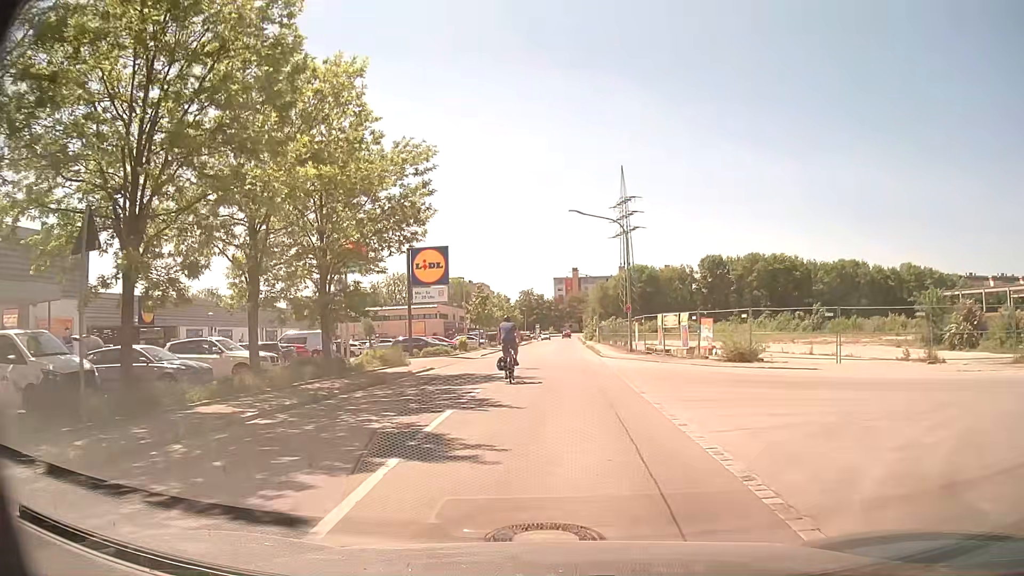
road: residential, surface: asphalt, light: Day
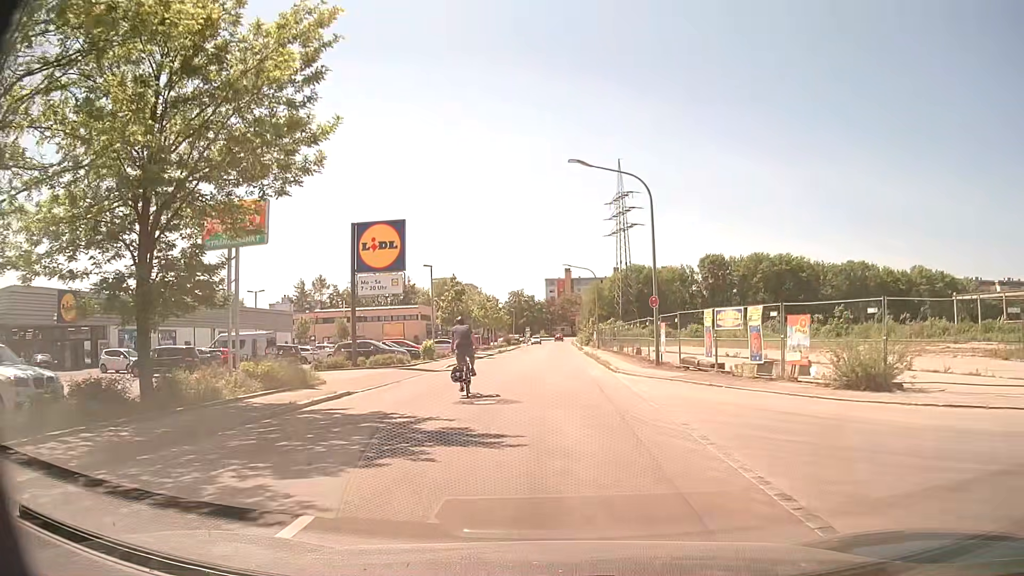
(+0.1, +11.3) m; +1°
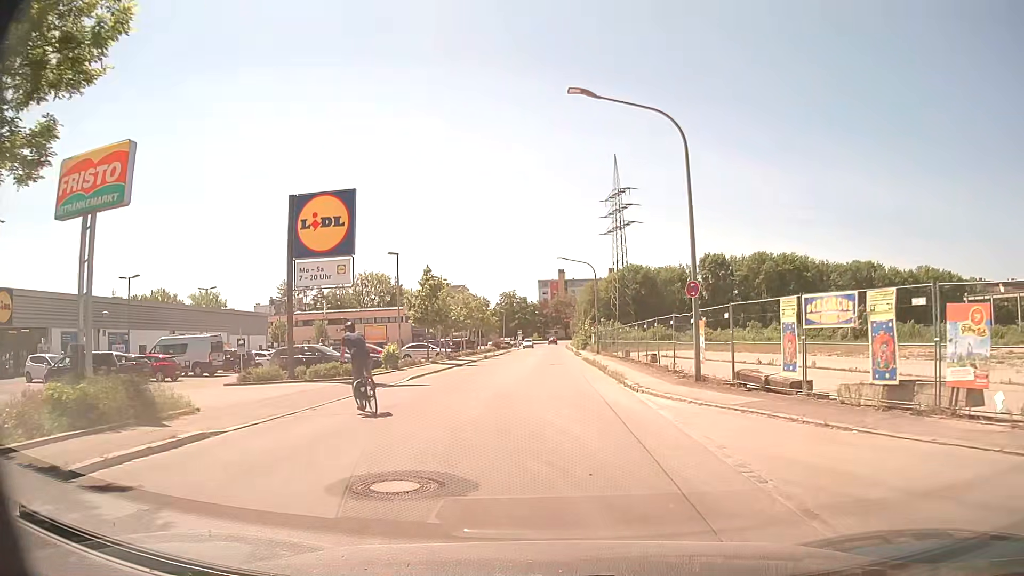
(+0.1, +7.8) m; +1°
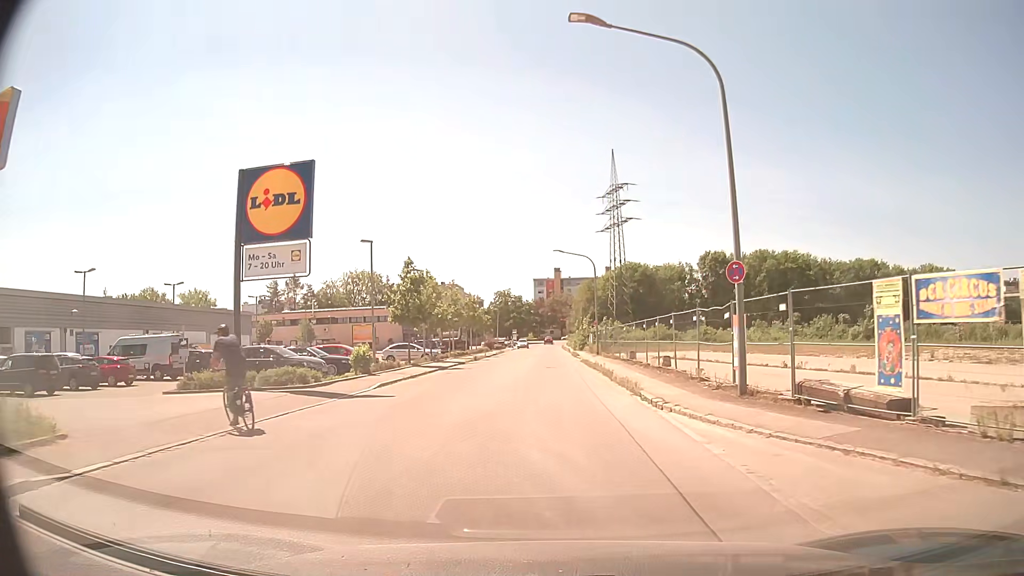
(0.0, +4.5) m; 0°
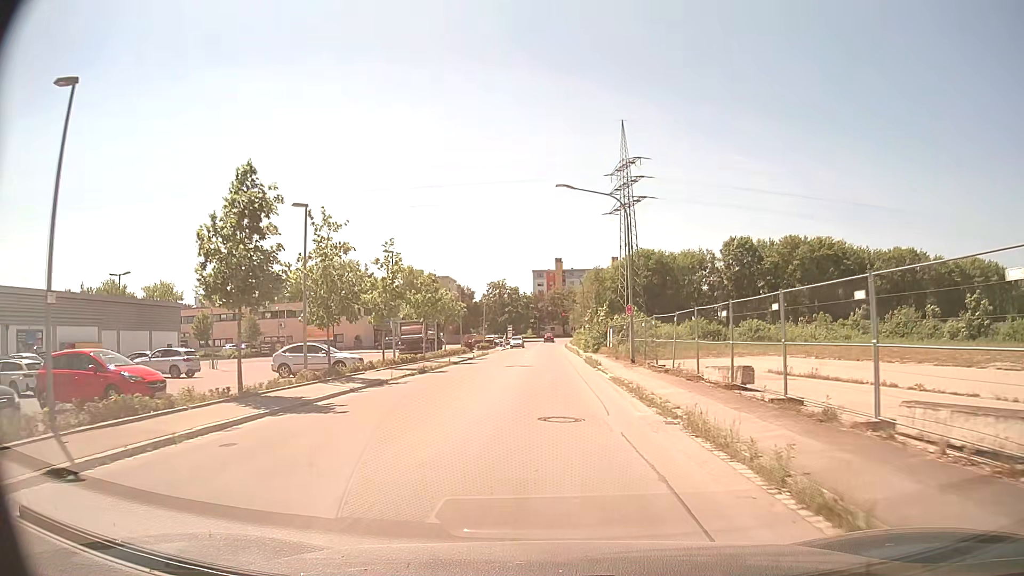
(+0.3, +21.2) m; +1°
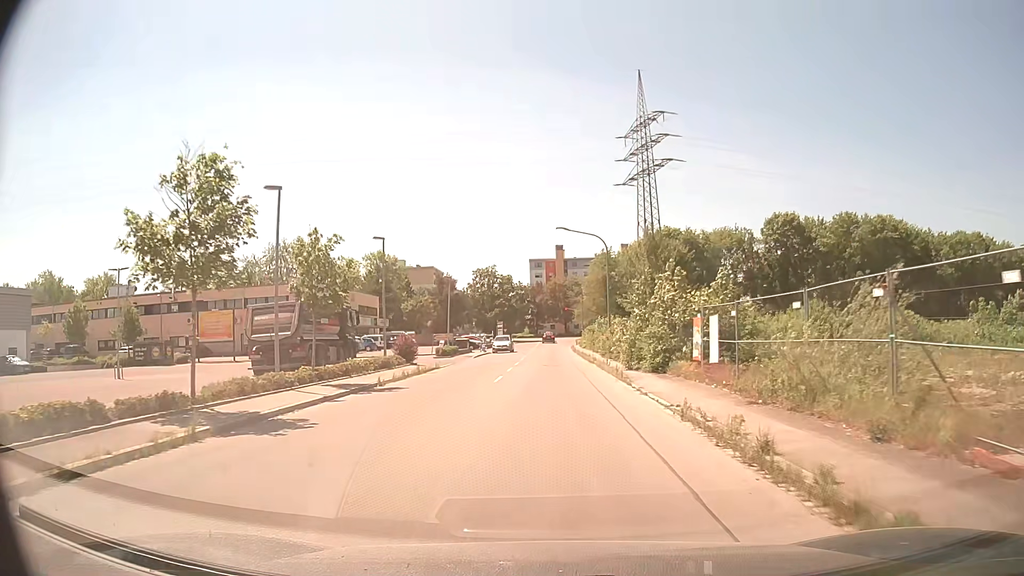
(-0.1, +27.9) m; 0°
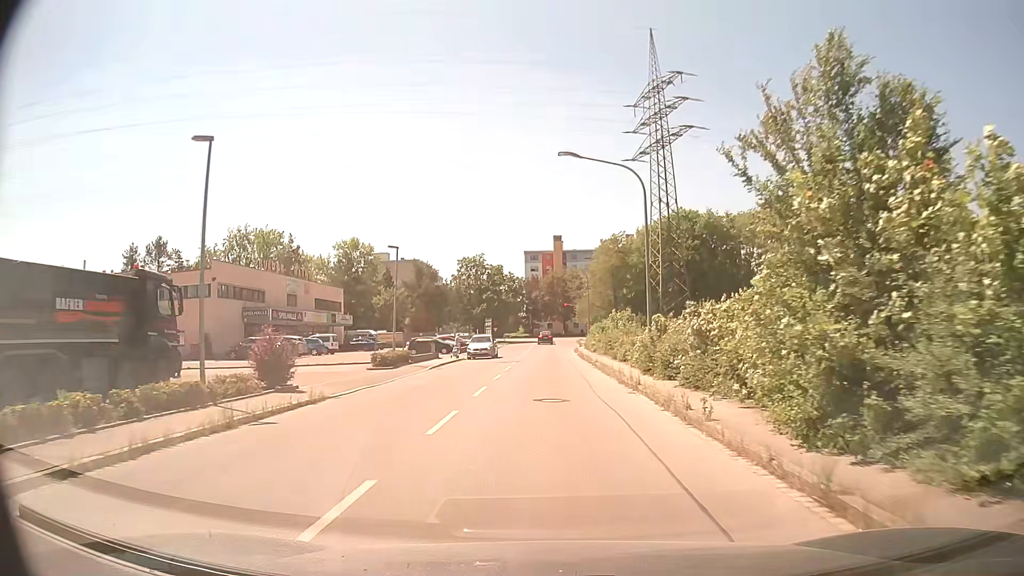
(0.0, +17.0) m; 0°
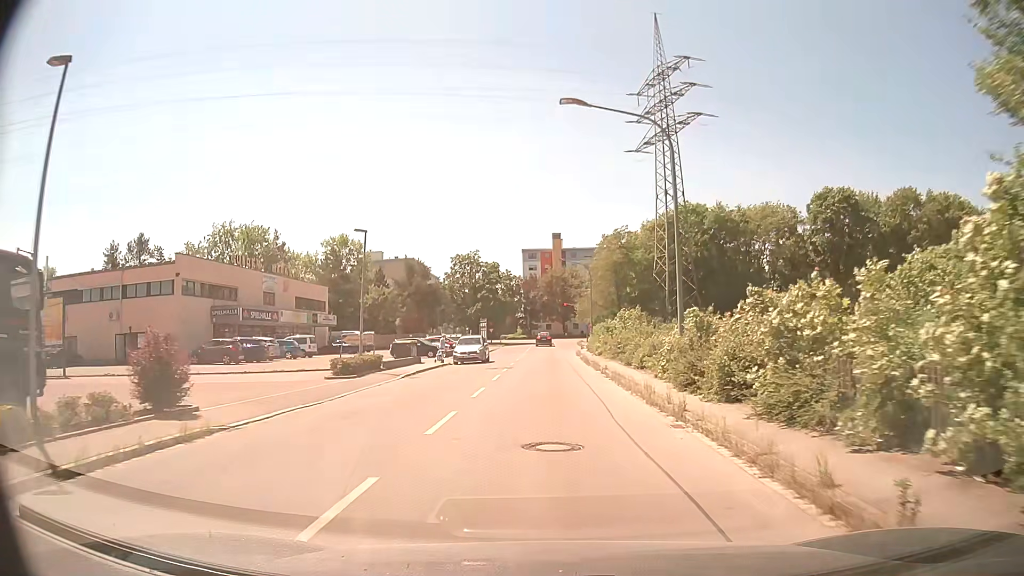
(0.0, +5.8) m; 0°
(0, +10) (0, +20) (0, +30) (0, +40) (-1, +50) (-1, +60) (-1, +70) (-1, +80) (-1, +90) (-1, +100) m
